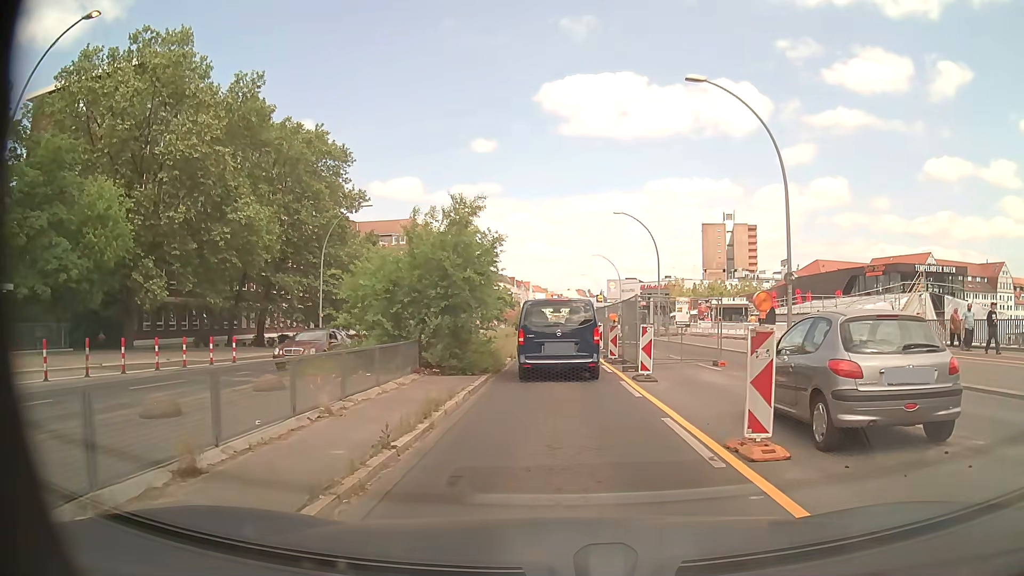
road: primary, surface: asphalt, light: Day
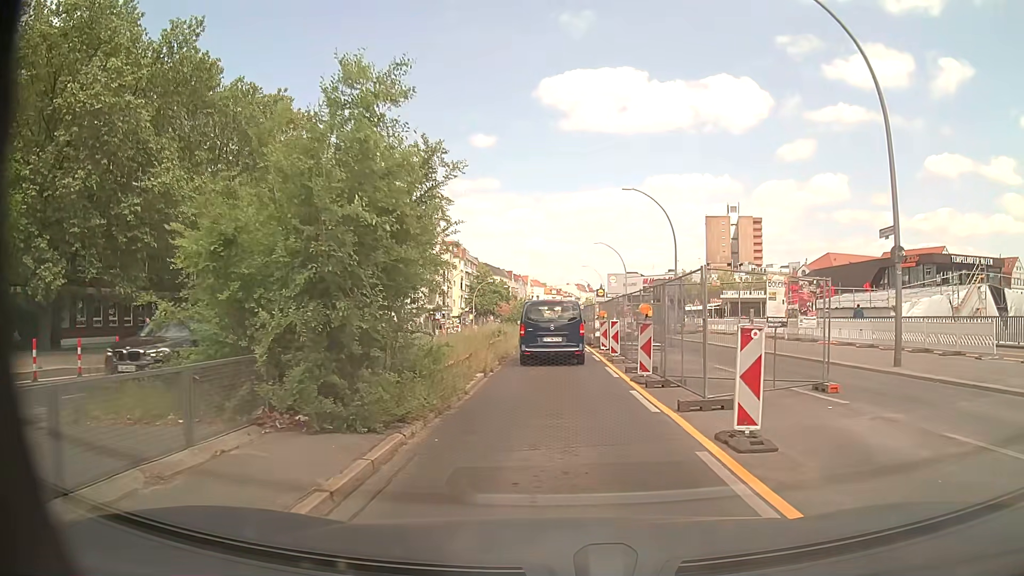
(+0.1, +8.7) m; +1°
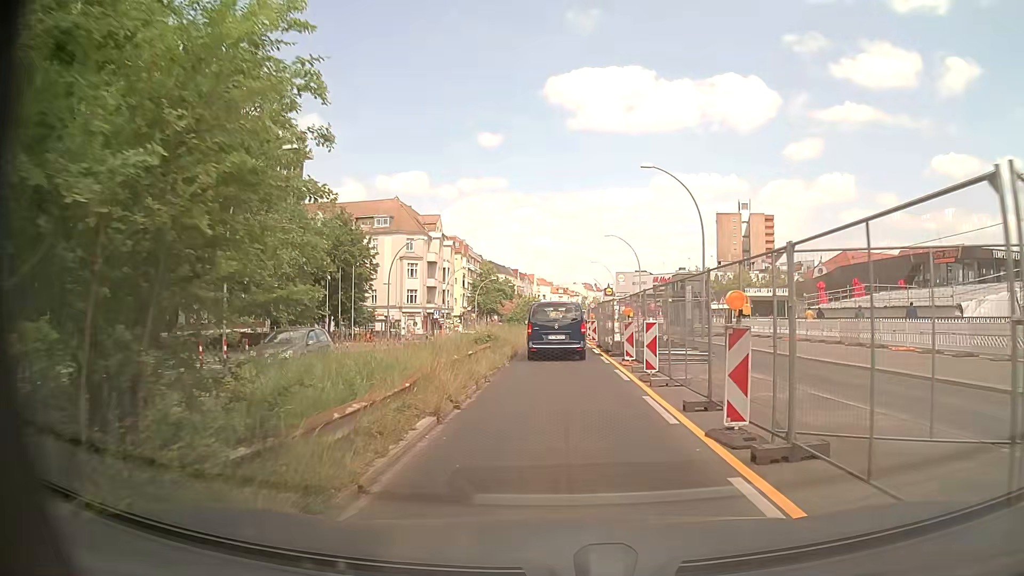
(0.0, +6.9) m; -1°
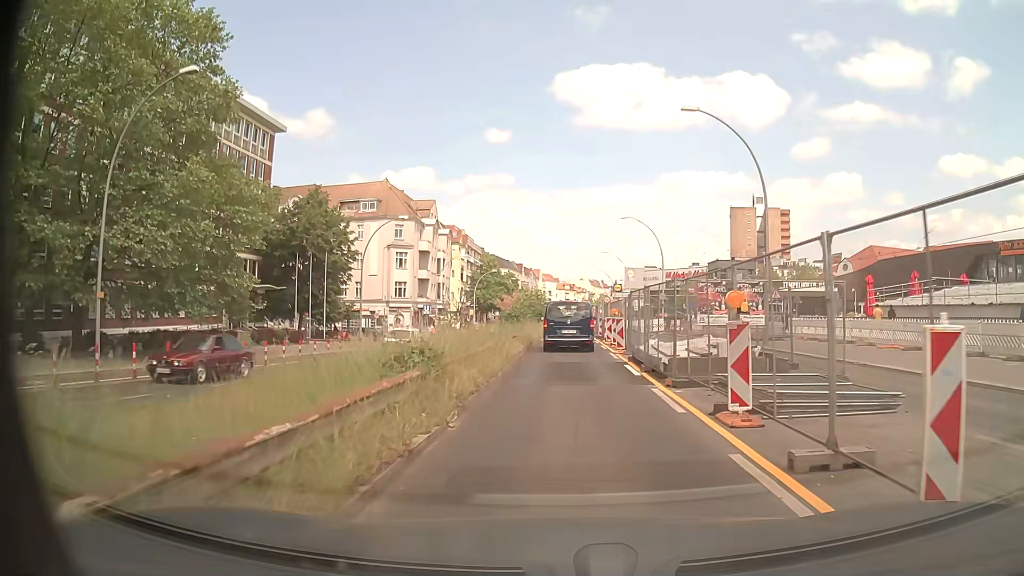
(-0.1, +11.2) m; 0°
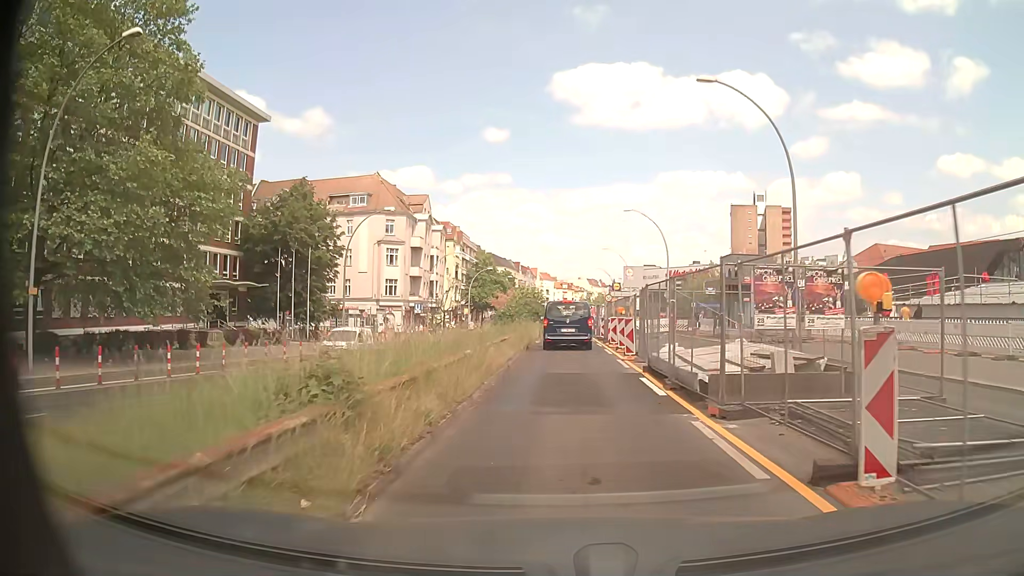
(0.0, +3.9) m; 0°
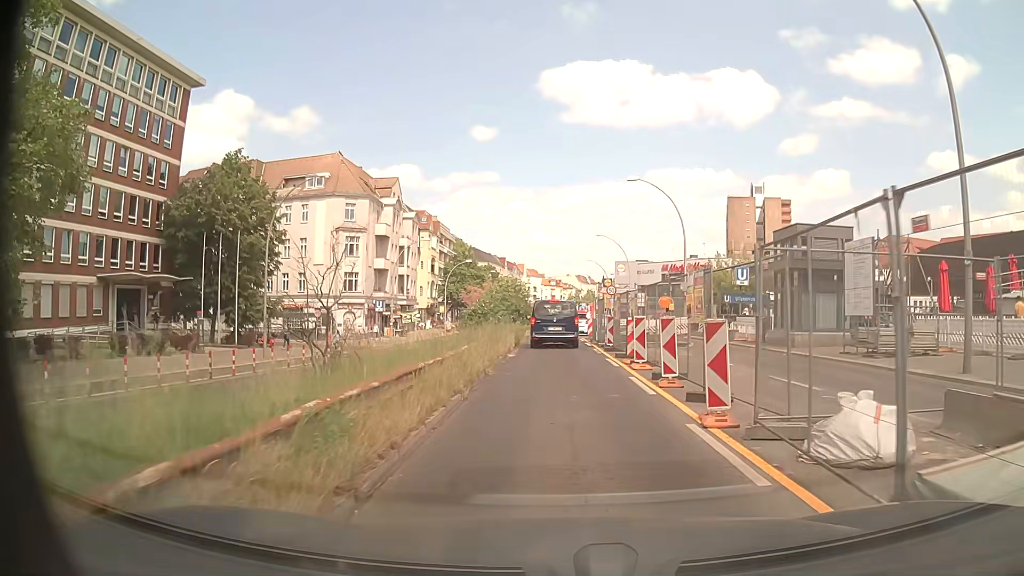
(+0.1, +12.3) m; +1°
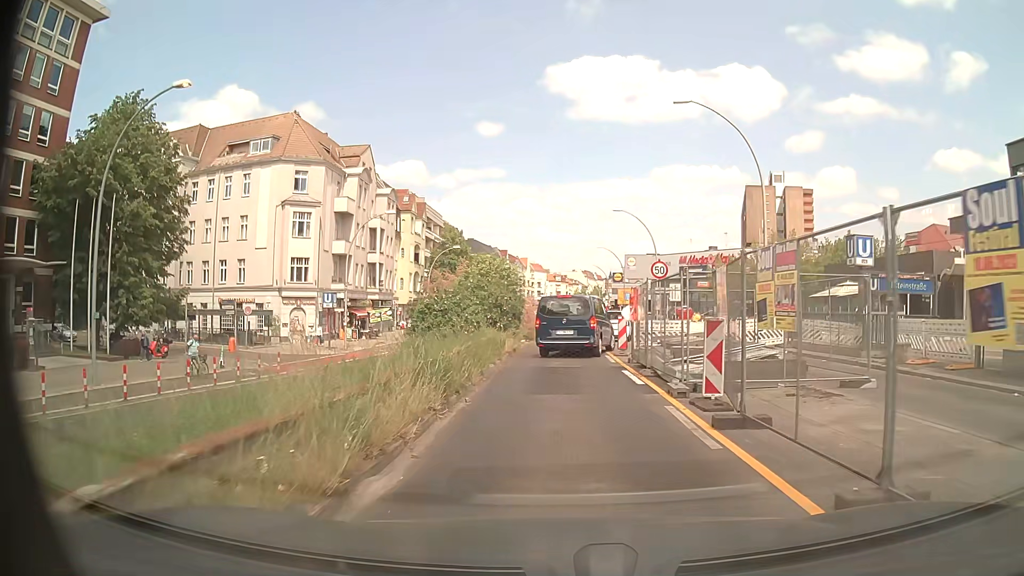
(0.0, +16.2) m; -1°
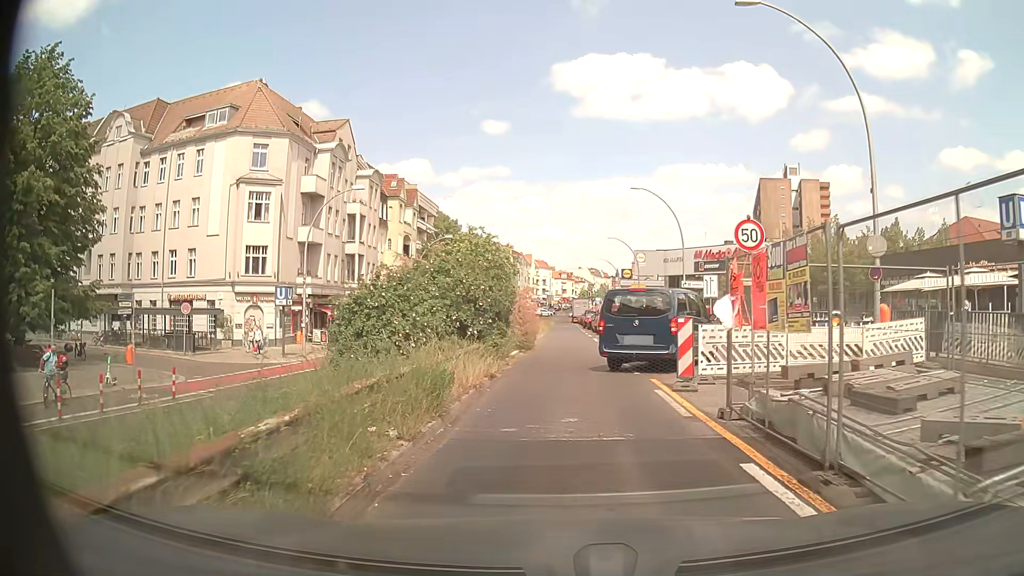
(0.0, +9.6) m; -1°
